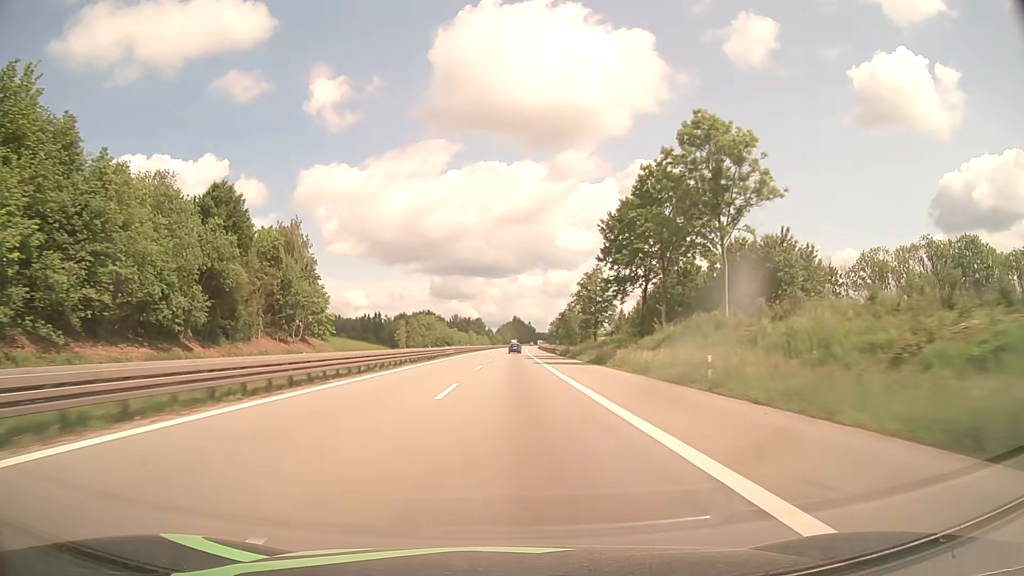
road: motorway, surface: asphalt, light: Day
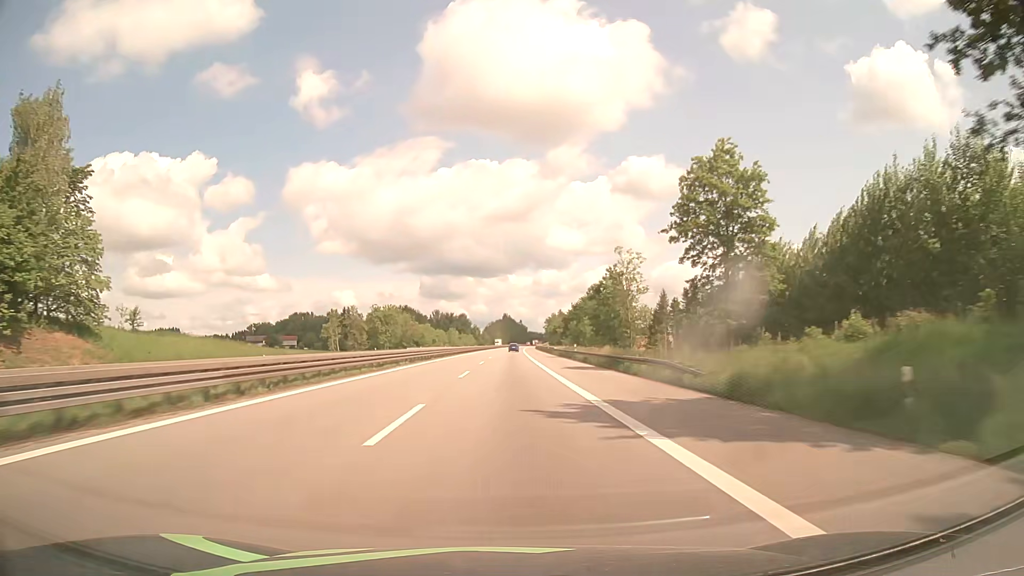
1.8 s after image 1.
(+0.5, +62.0) m; +1°
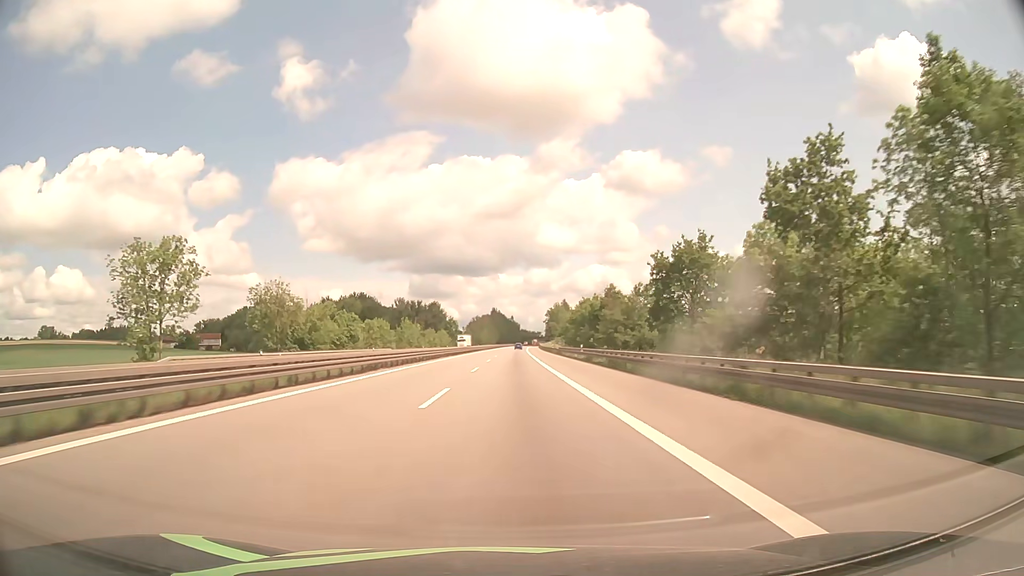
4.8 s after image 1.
(+0.9, +103.4) m; +1°
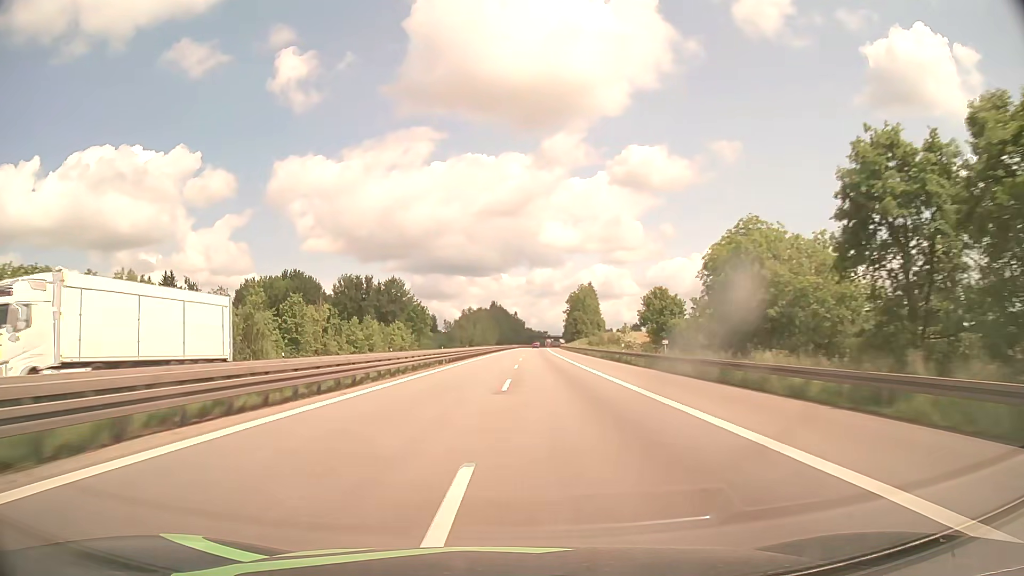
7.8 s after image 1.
(+0.2, +103.2) m; 0°
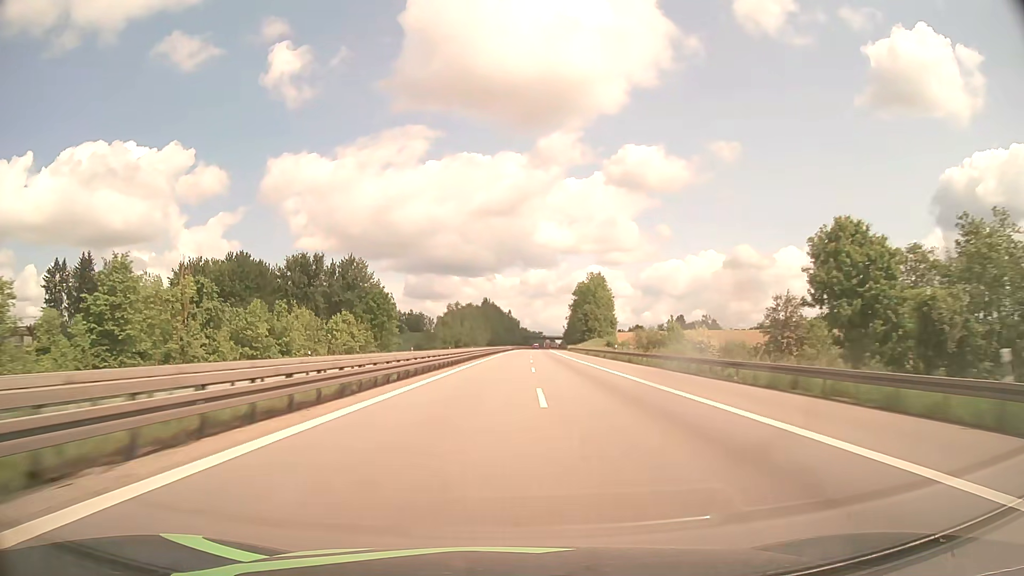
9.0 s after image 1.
(+0.1, +41.2) m; 0°
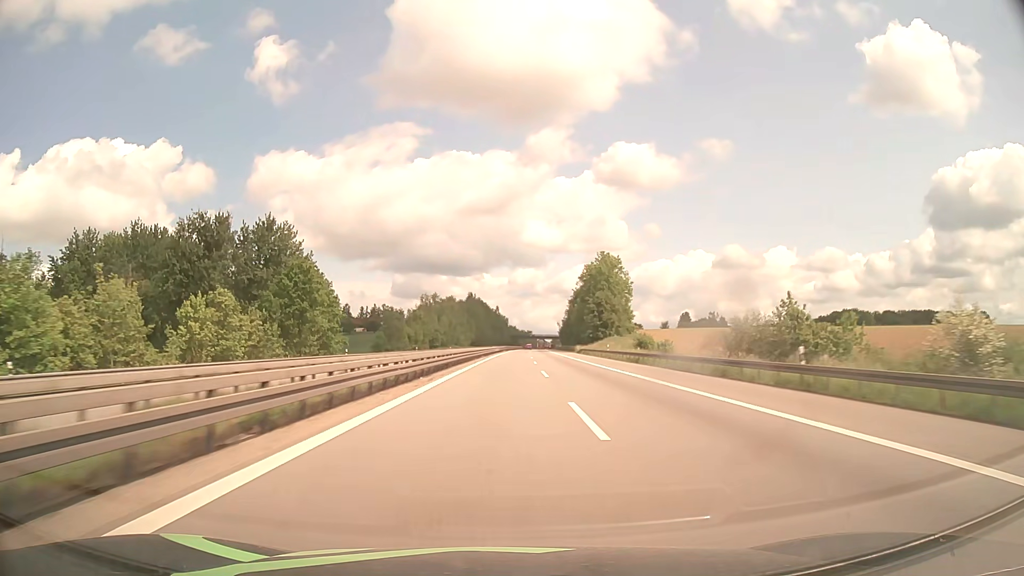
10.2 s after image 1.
(+0.4, +41.2) m; +1°
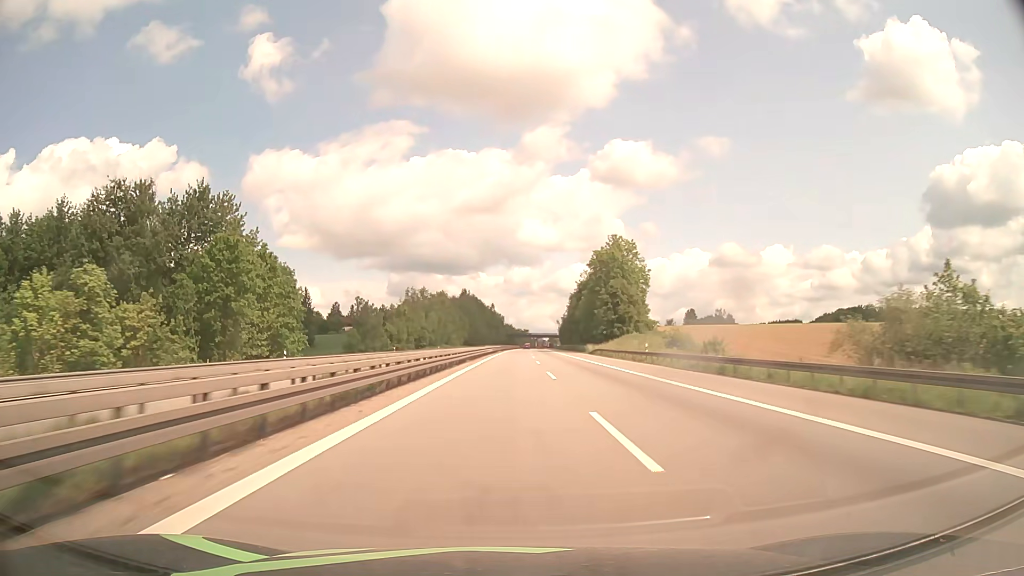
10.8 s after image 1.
(+0.1, +20.5) m; +1°
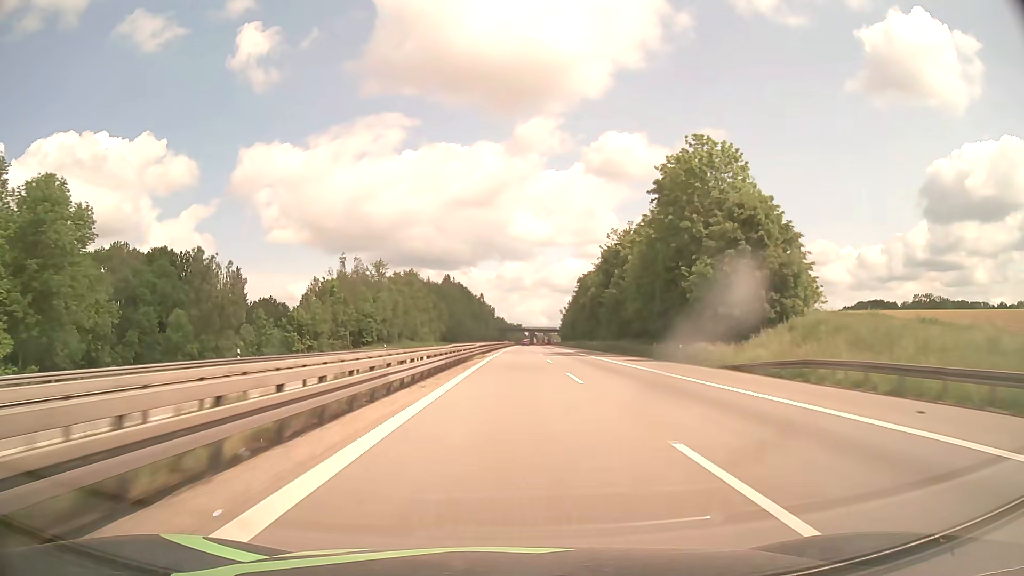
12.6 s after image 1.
(+0.4, +58.4) m; +1°
(0, +10) (0, +20) (0, +30) (0, +40) (0, +50) (+1, +60) (+1, +70) (+1, +80) (+1, +90) (+2, +100) m
